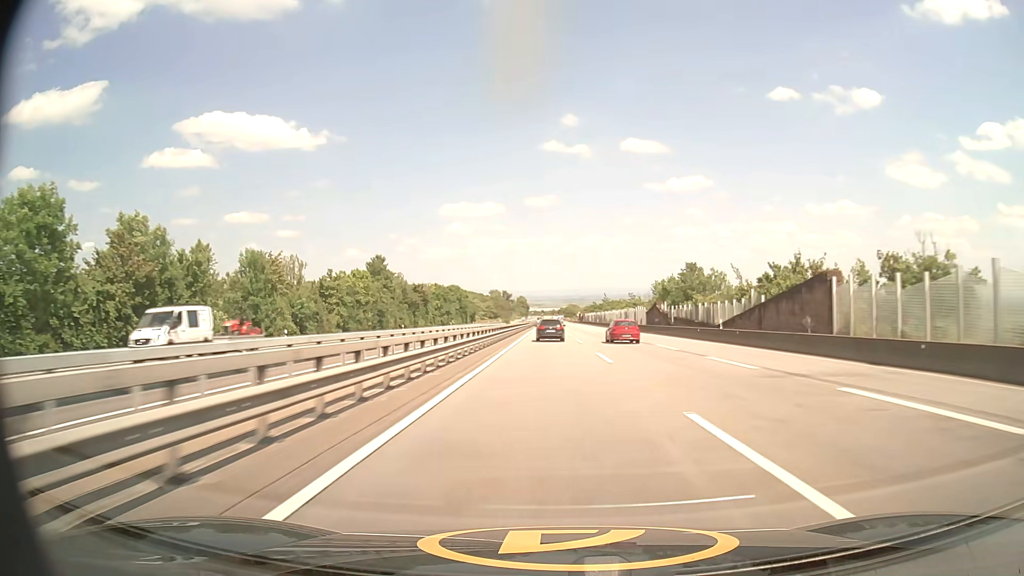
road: motorway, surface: asphalt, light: Day
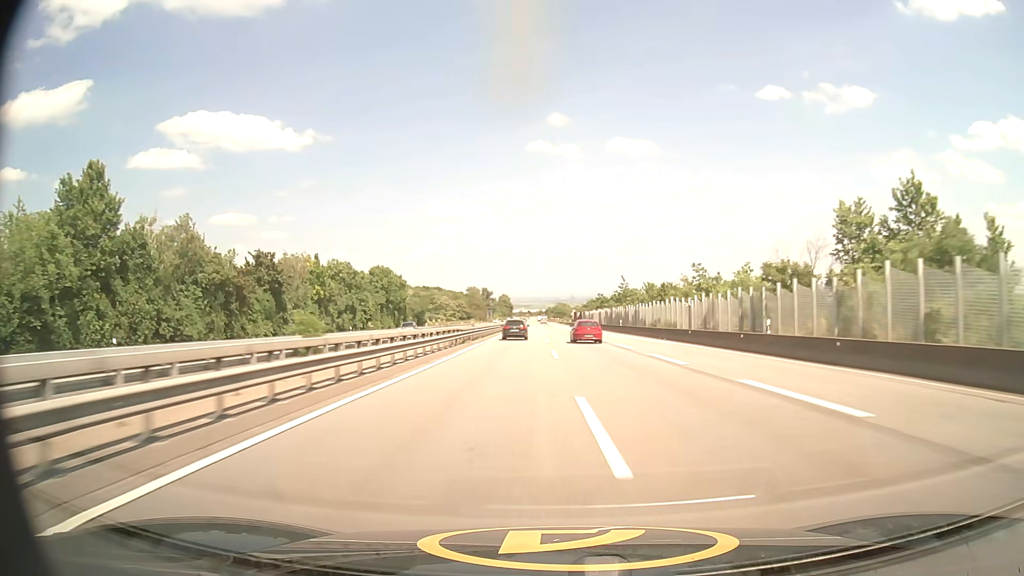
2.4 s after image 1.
(+0.9, +70.2) m; +1°
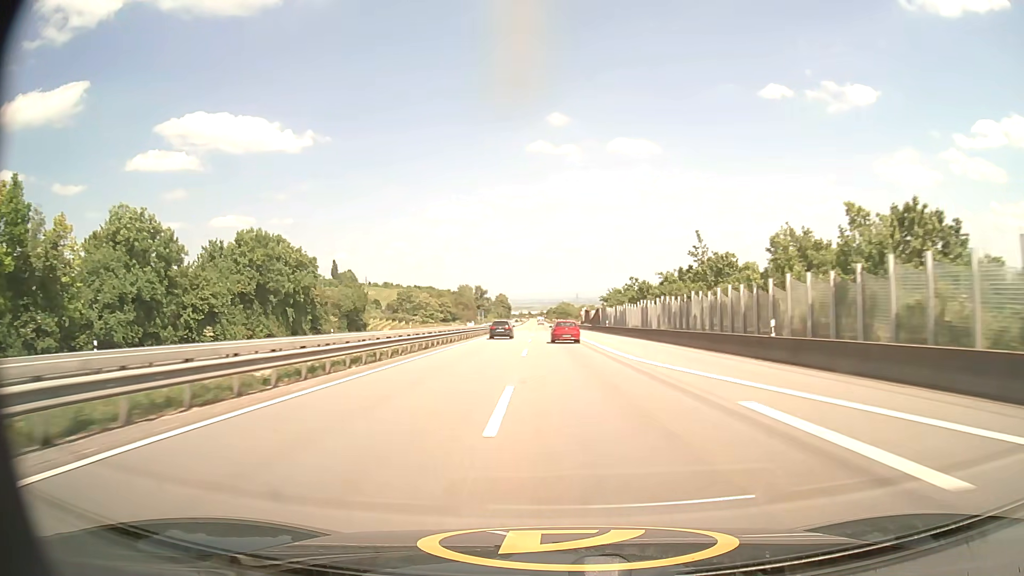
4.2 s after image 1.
(0.0, +52.3) m; 0°
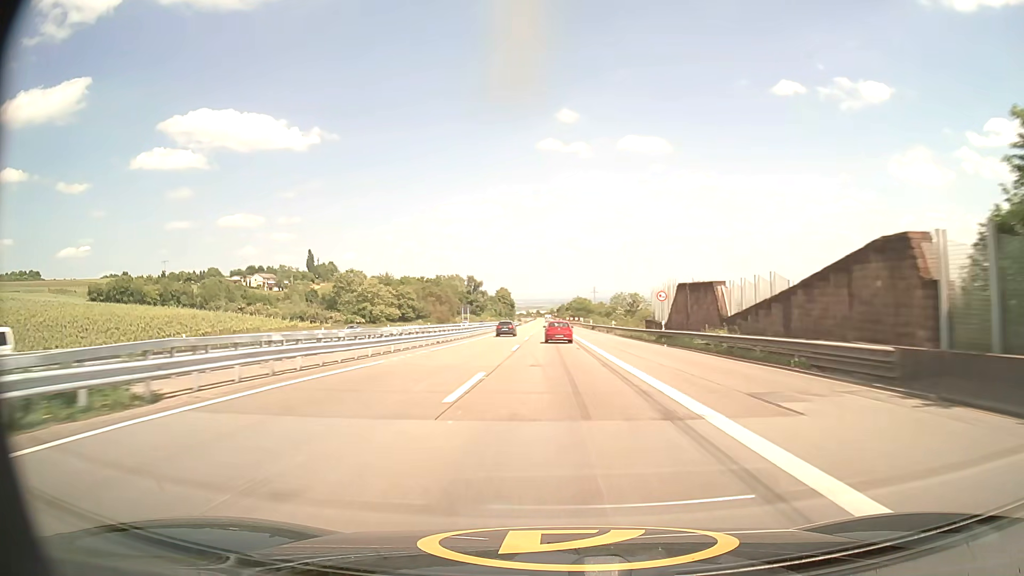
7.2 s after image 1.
(-1.0, +87.8) m; -1°
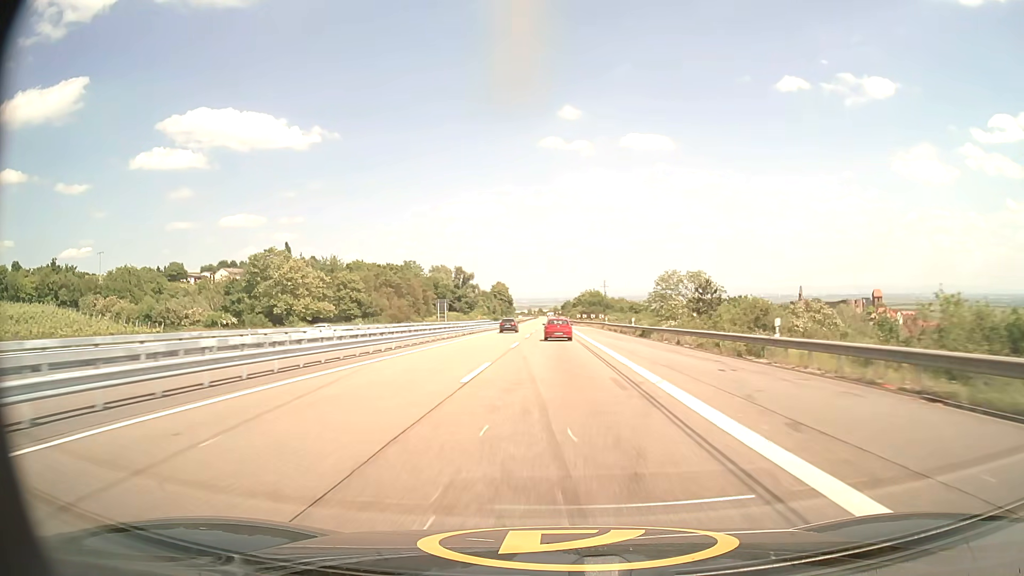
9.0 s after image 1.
(-0.1, +52.9) m; 0°
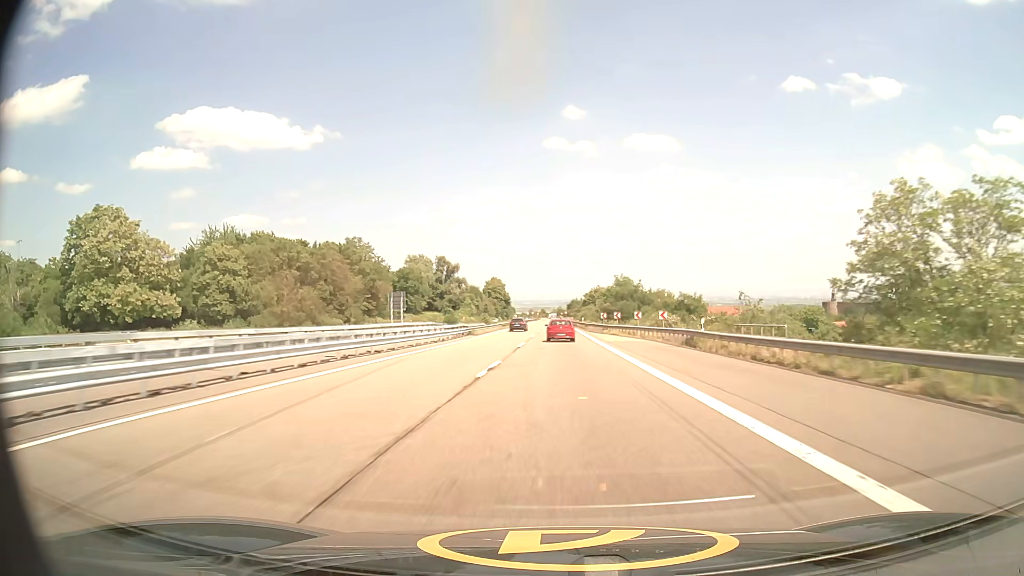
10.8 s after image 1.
(-0.2, +52.4) m; 0°
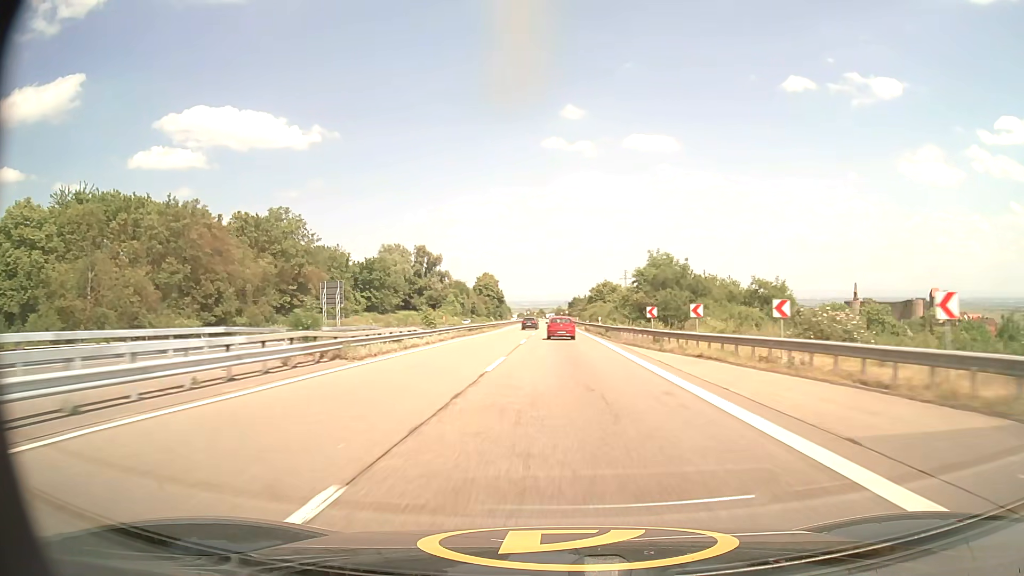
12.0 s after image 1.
(+0.1, +34.5) m; 0°
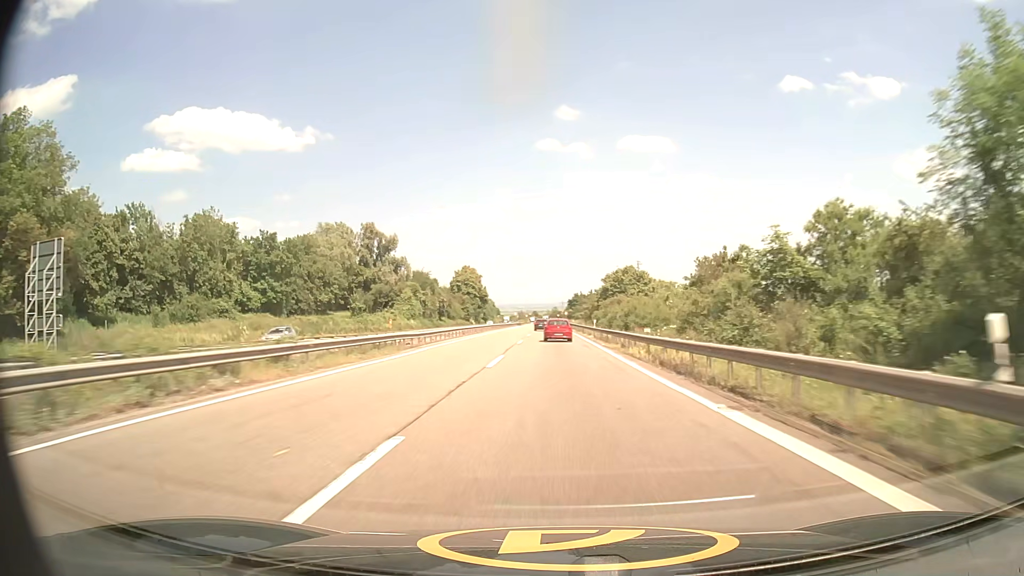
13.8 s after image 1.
(+0.1, +51.5) m; 0°
(0, +10) (0, +20) (0, +30) (0, +40) (0, +50) (0, +60) (0, +70) (0, +80) (0, +90) (0, +100) m
